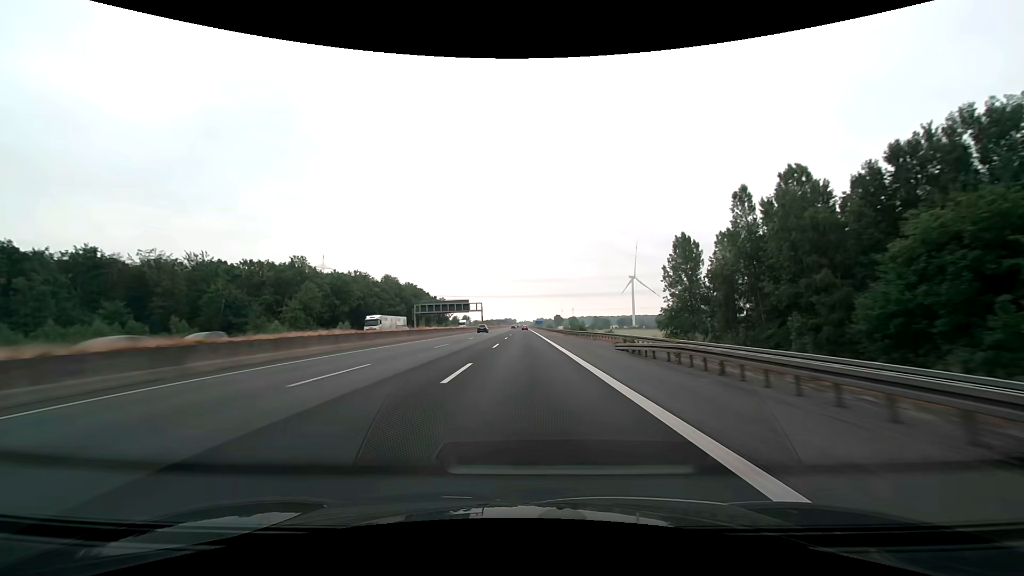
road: motorway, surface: asphalt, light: Day
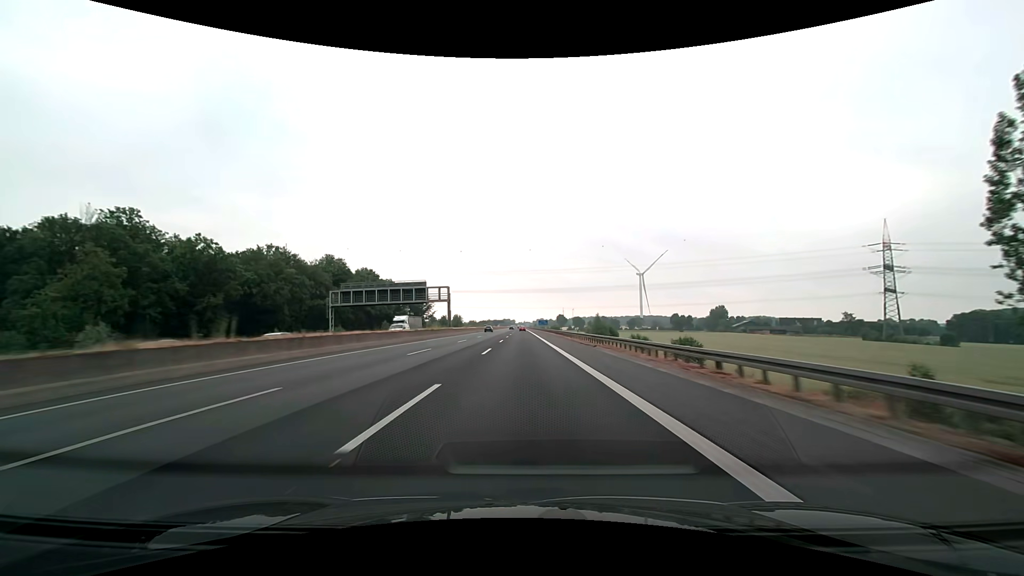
(+0.1, +62.0) m; 0°
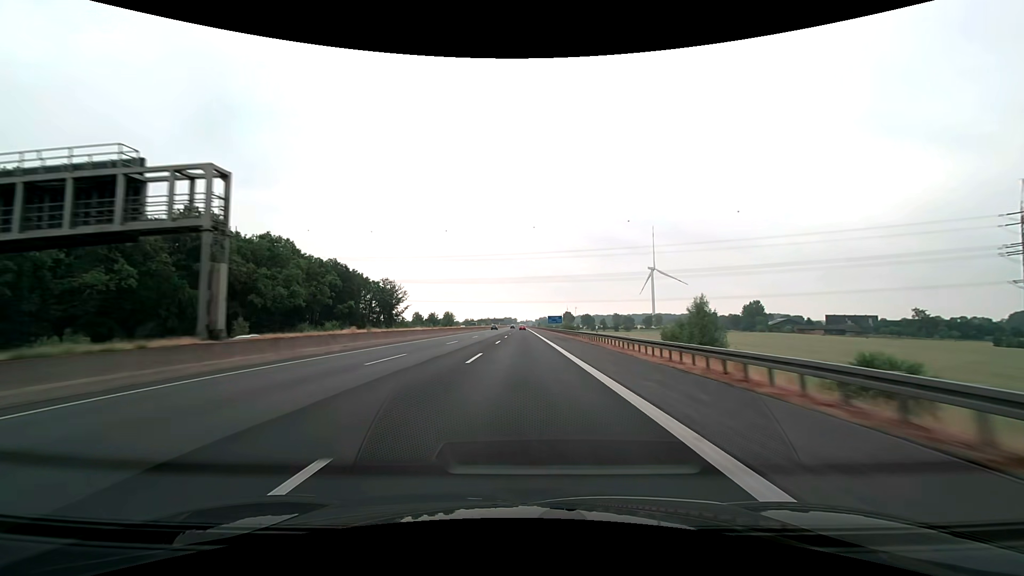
(-0.1, +62.0) m; 0°
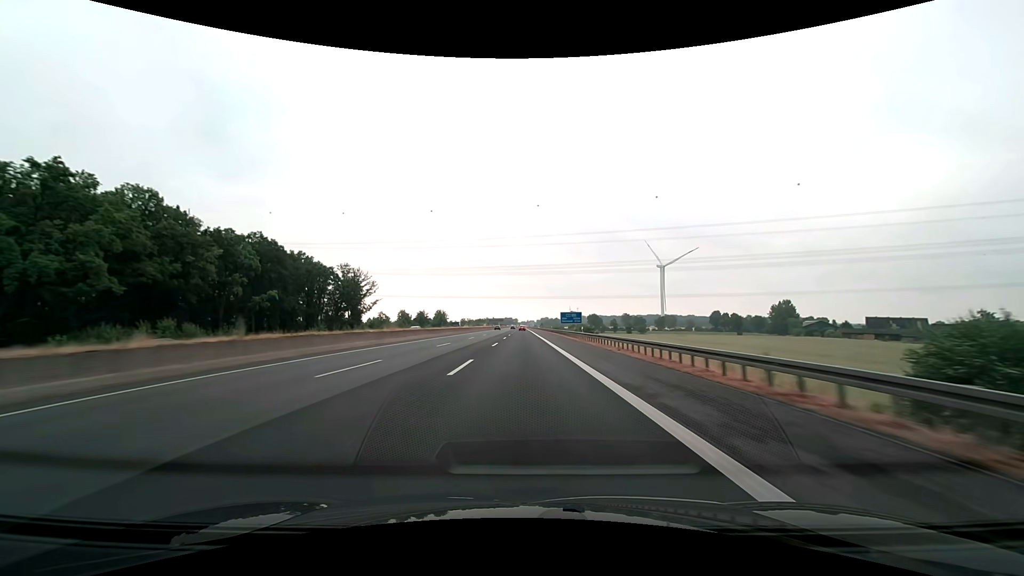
(0.0, +41.3) m; 0°
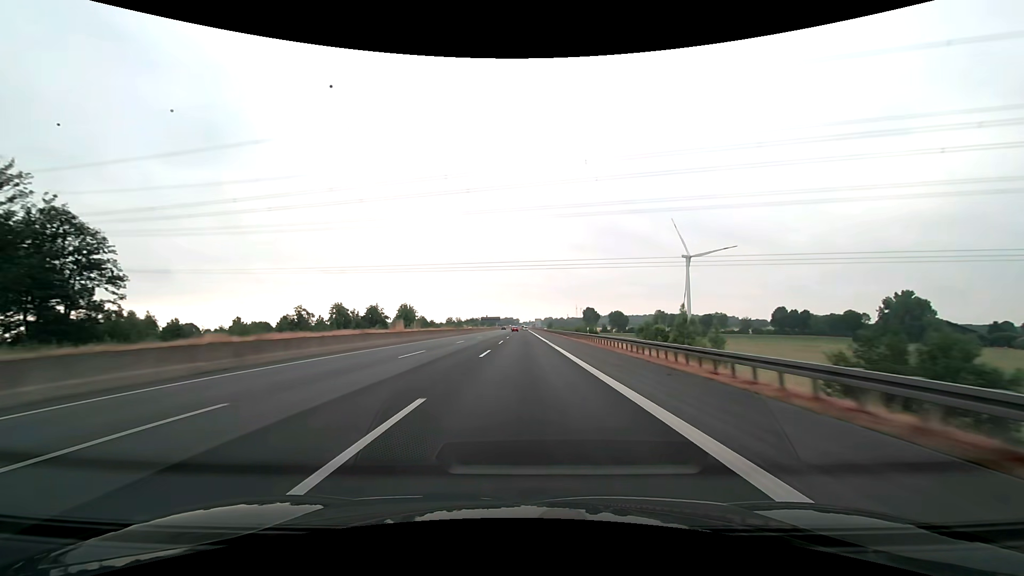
(-0.3, +103.2) m; 0°
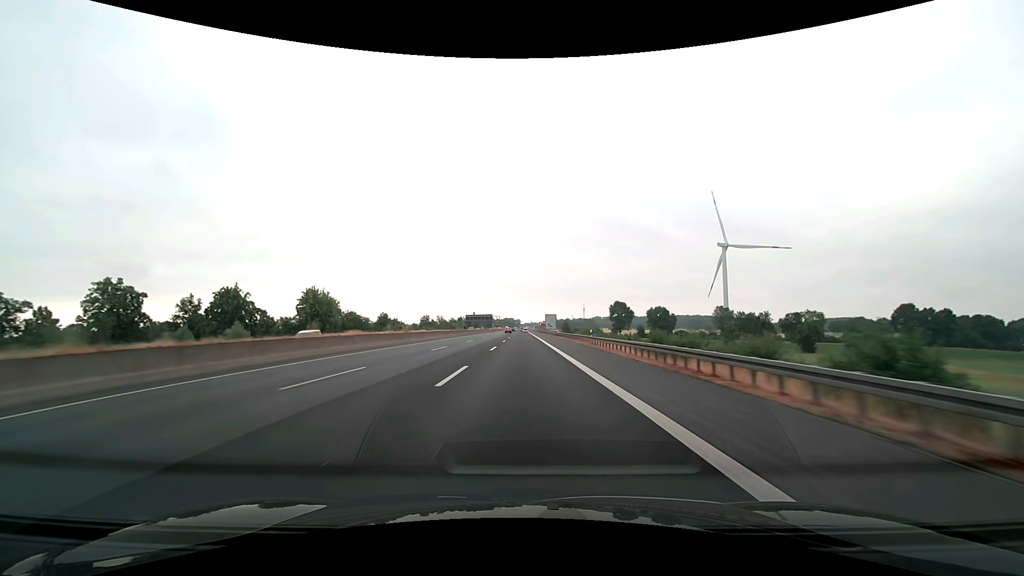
(-0.1, +103.1) m; 0°
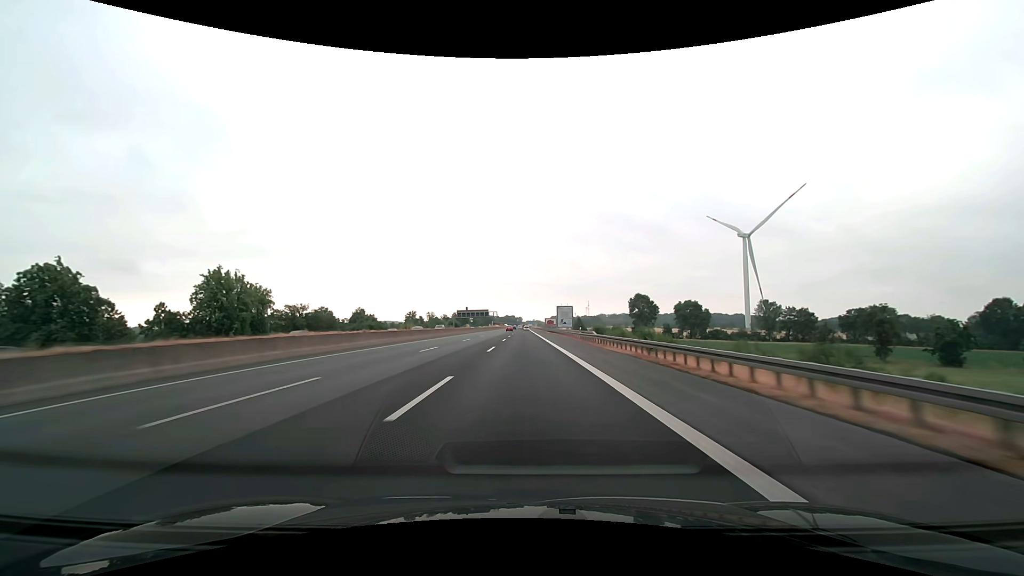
(0.0, +41.3) m; 0°
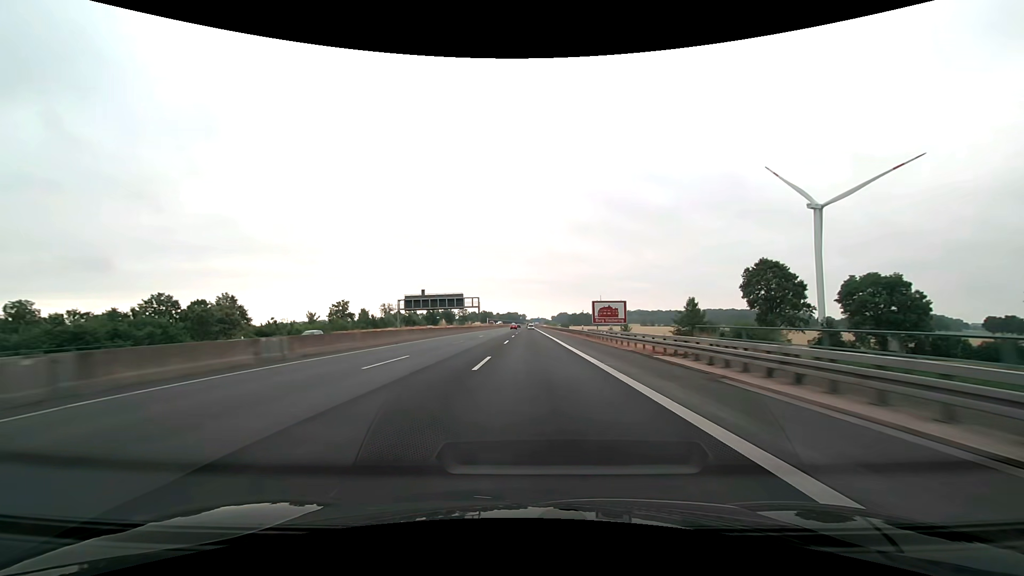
(-0.3, +103.1) m; 0°
(0, +10) (0, +20) (0, +30) (0, +40) (0, +50) (0, +60) (0, +70) (-1, +80) (-1, +90) (-1, +100) m
